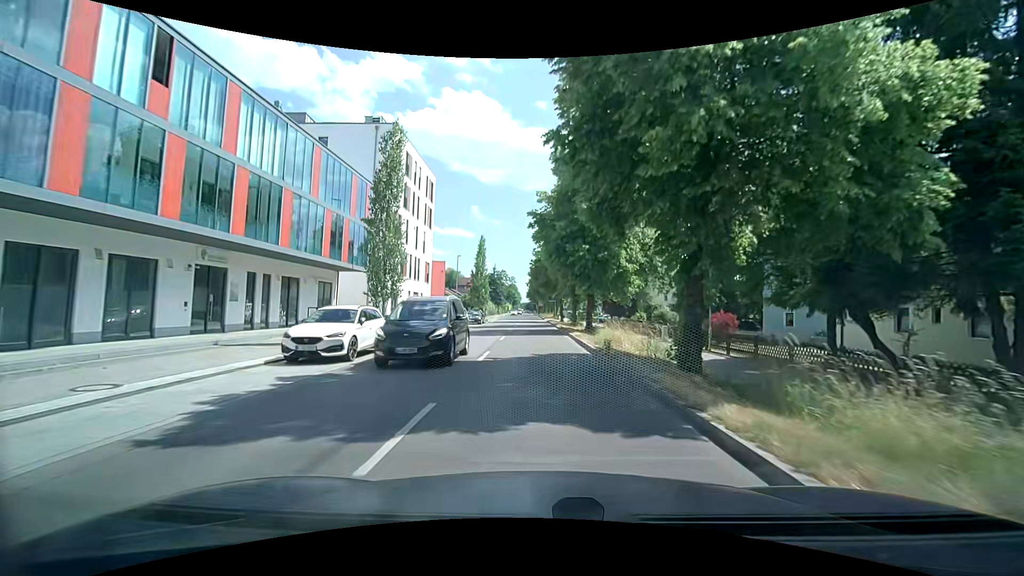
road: secondary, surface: asphalt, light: Day
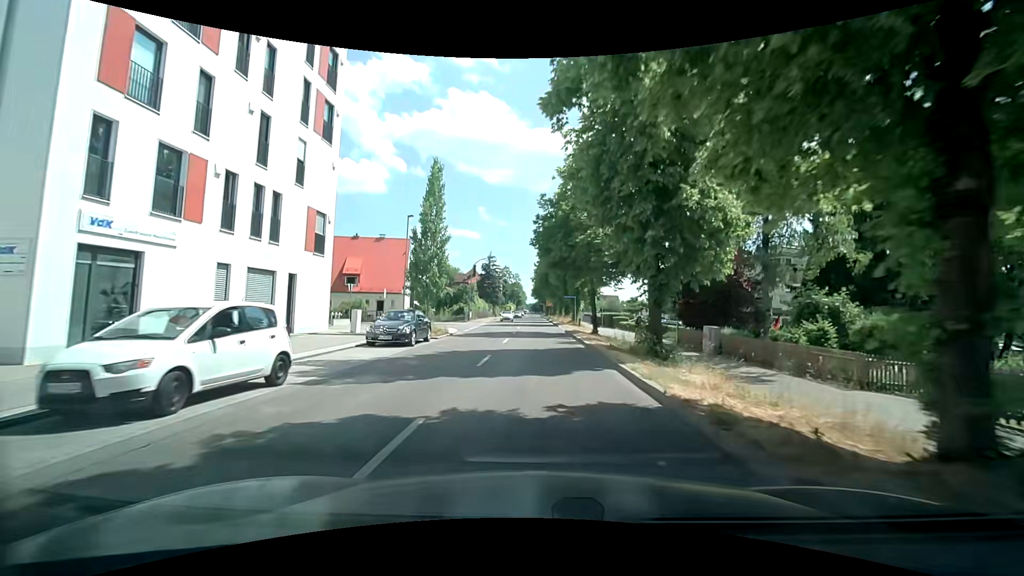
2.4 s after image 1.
(-0.4, +28.1) m; -1°
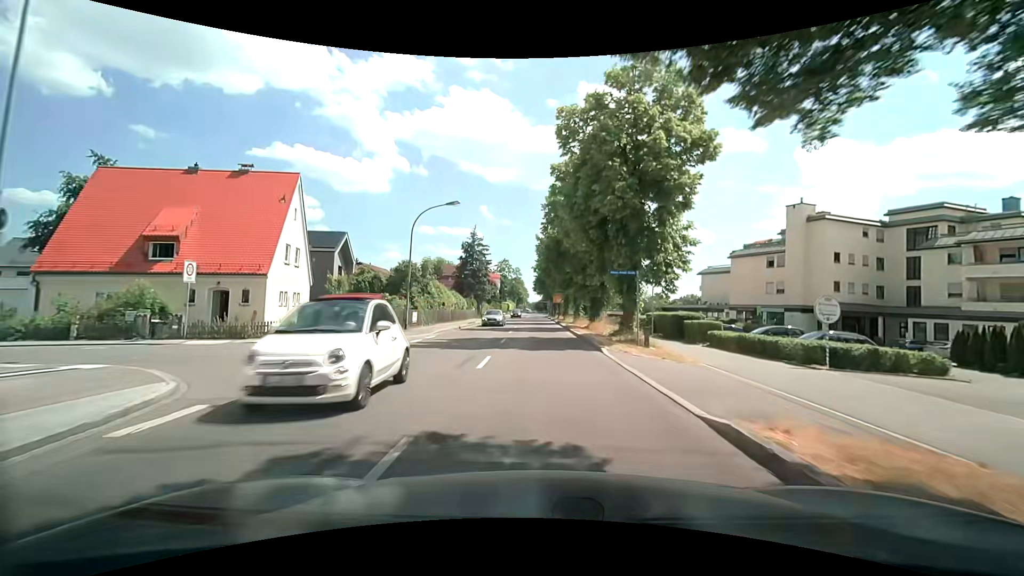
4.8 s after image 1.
(+0.1, +28.2) m; -1°
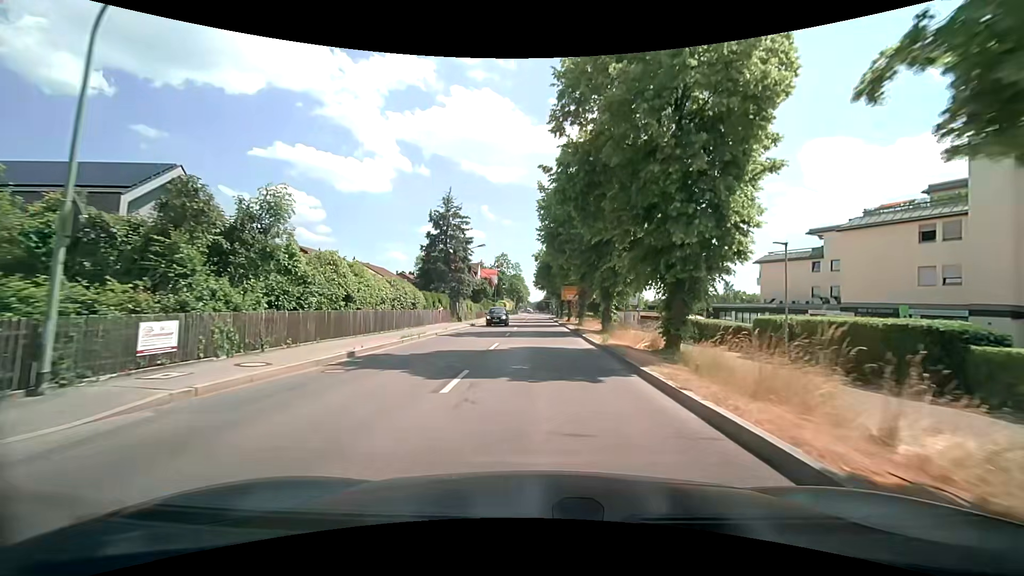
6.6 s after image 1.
(+0.2, +21.2) m; 0°
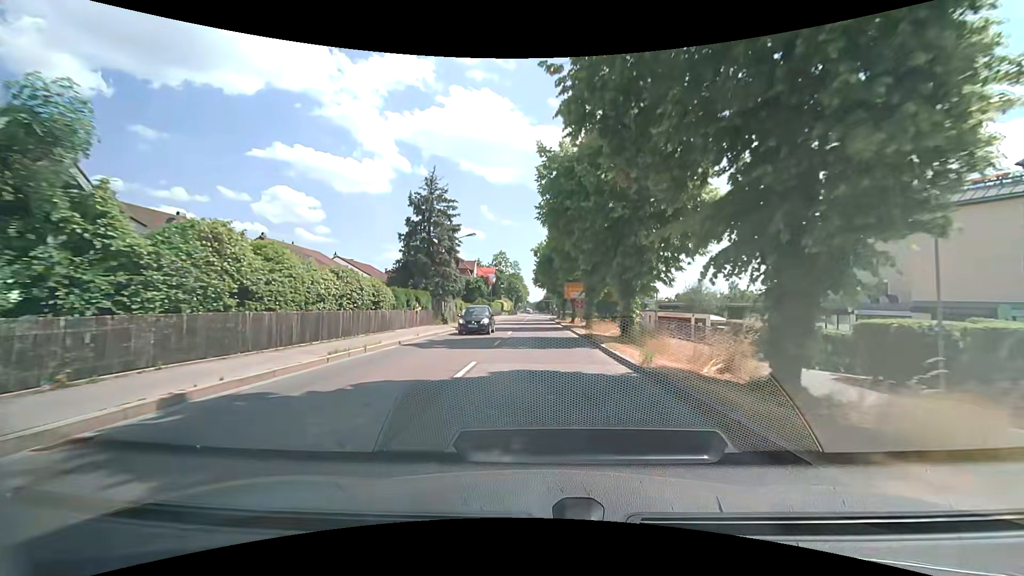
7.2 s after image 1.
(0.0, +7.1) m; 0°
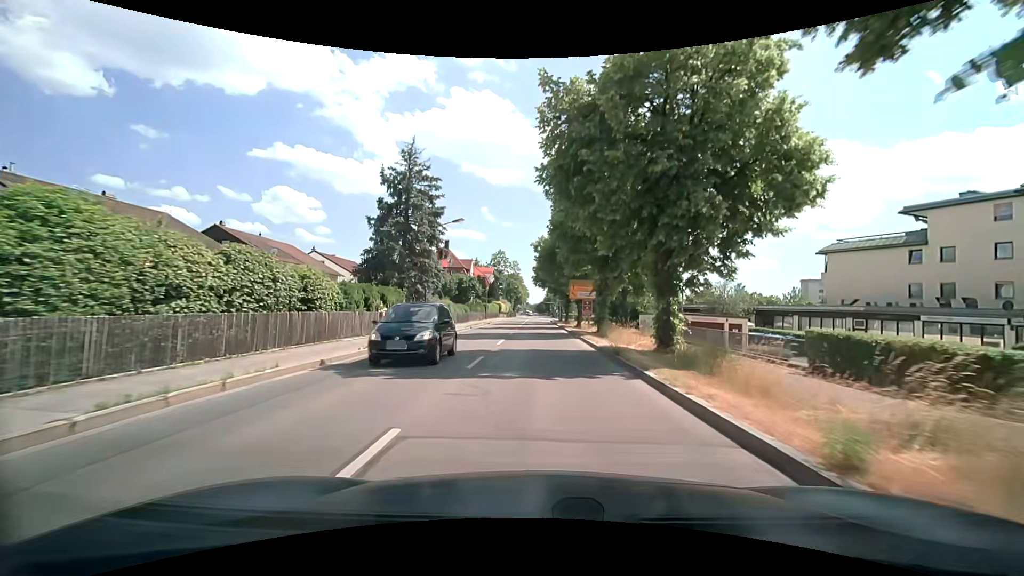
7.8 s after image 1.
(0.0, +7.2) m; 0°
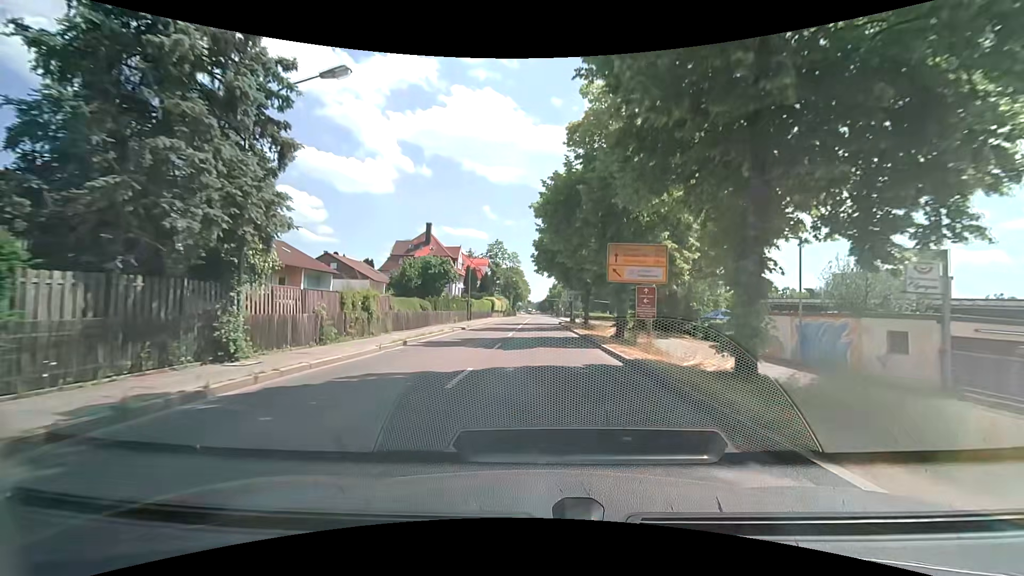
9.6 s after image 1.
(0.0, +21.3) m; 0°
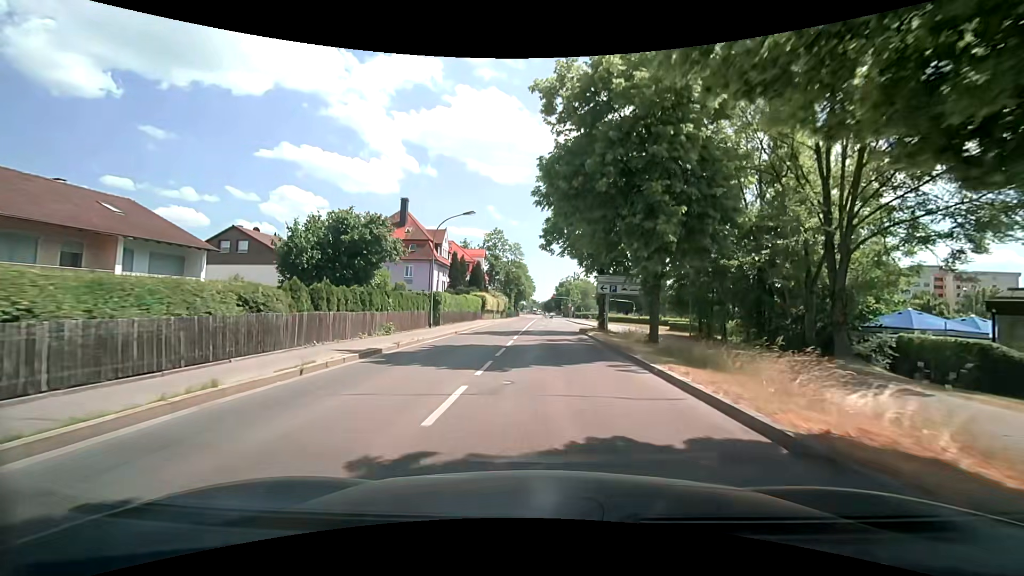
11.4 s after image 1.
(-0.2, +20.9) m; -1°
(0, +10) (0, +20) (+1, +30) (+2, +40) (+3, +50) (+4, +60) (+4, +70) (+4, +80) (+4, +90) (+4, +100) m
